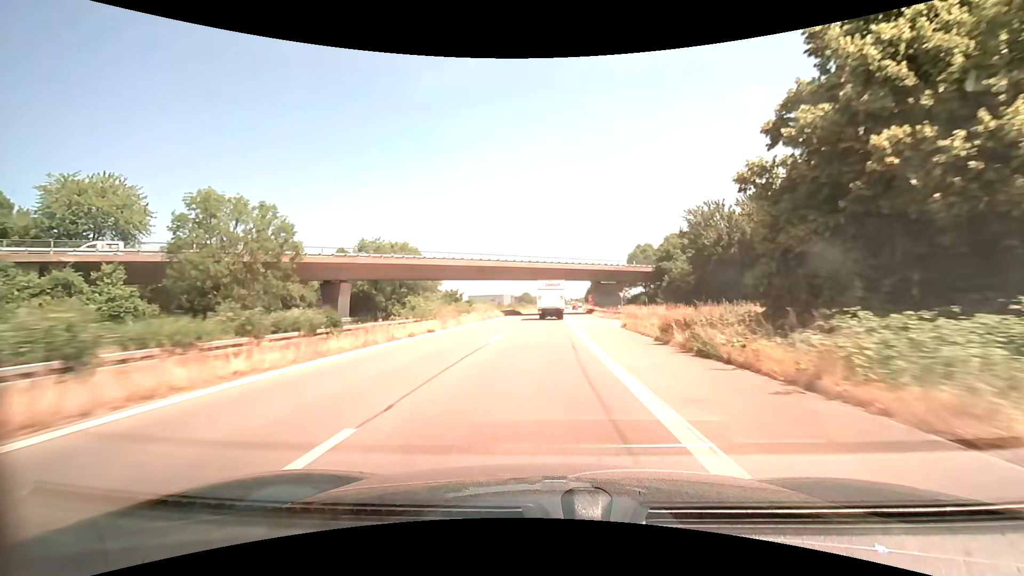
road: trunk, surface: asphalt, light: Day
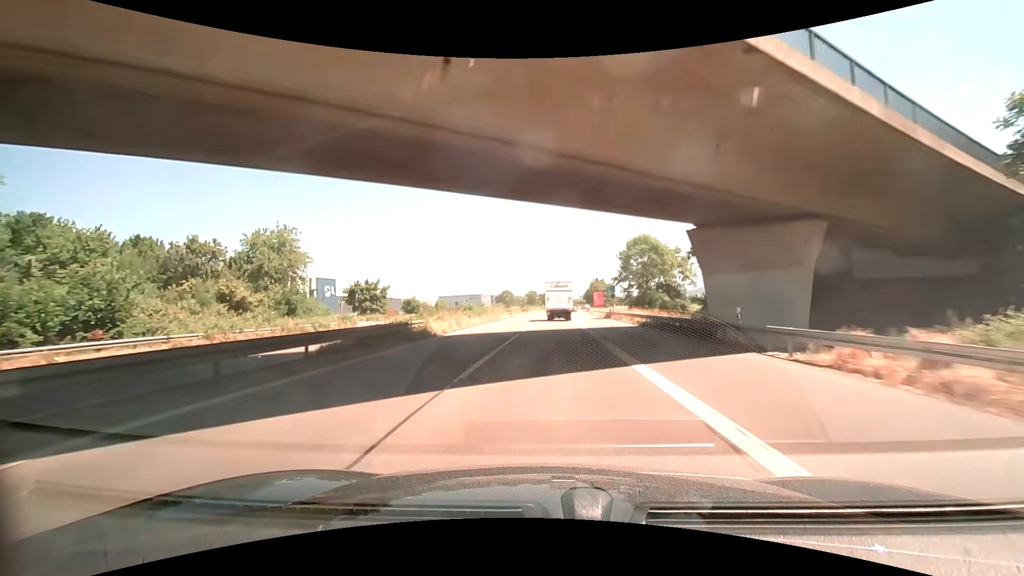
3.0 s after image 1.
(+0.9, +62.0) m; +1°
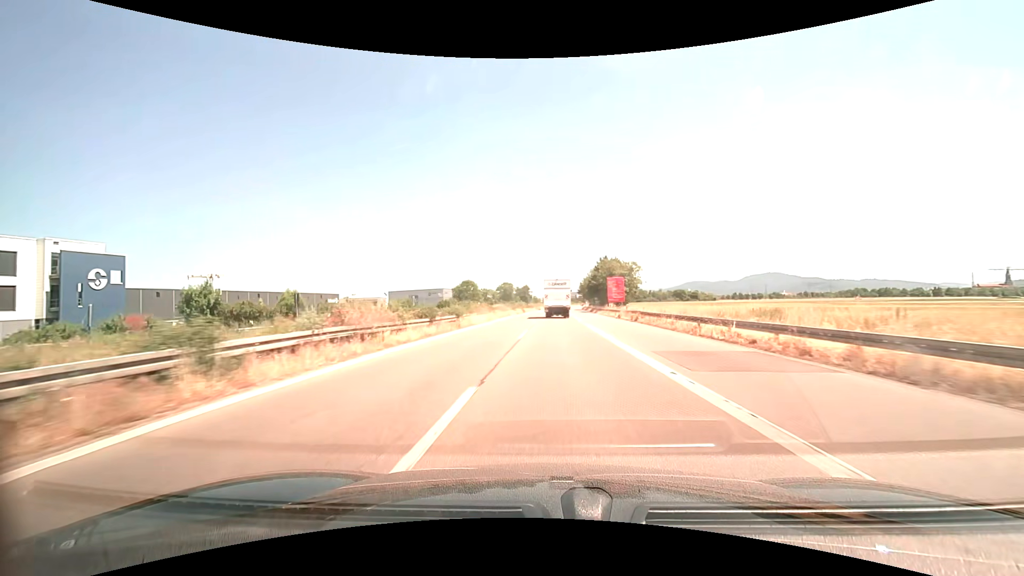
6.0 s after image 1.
(+1.2, +61.7) m; +2°
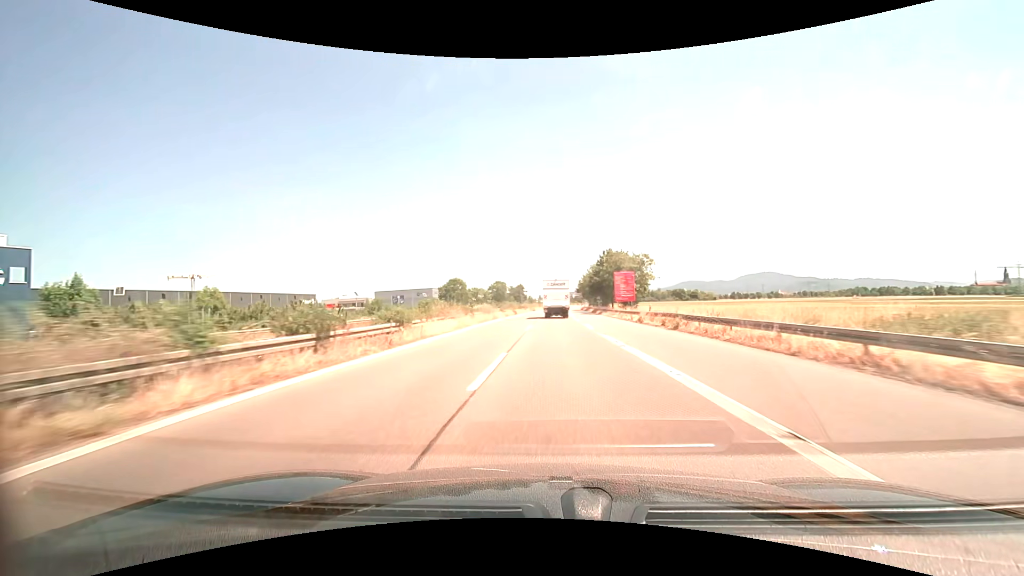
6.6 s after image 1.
(0.0, +12.3) m; 0°
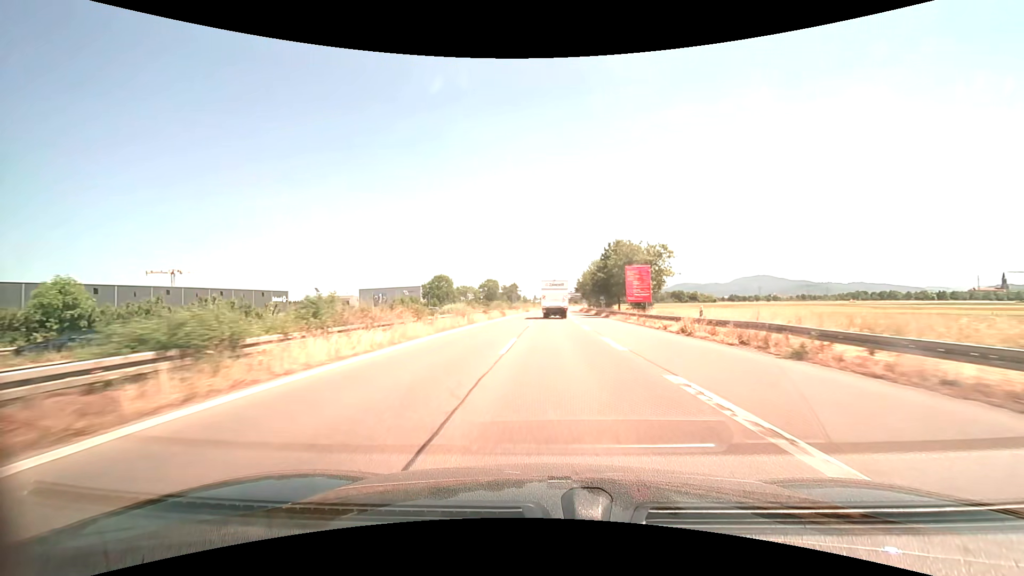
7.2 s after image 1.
(+0.1, +12.4) m; 0°
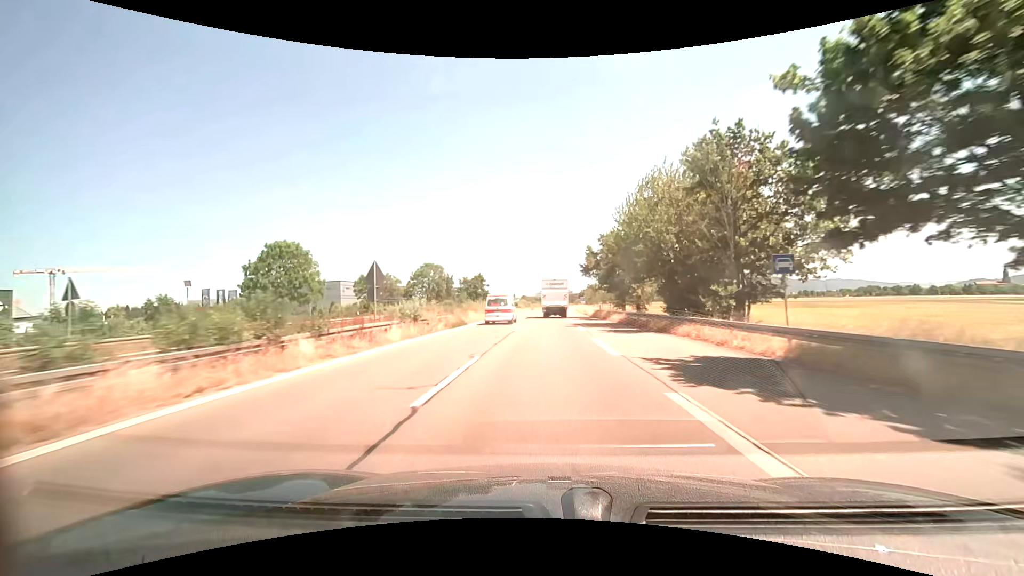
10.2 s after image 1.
(+1.3, +62.0) m; +2°
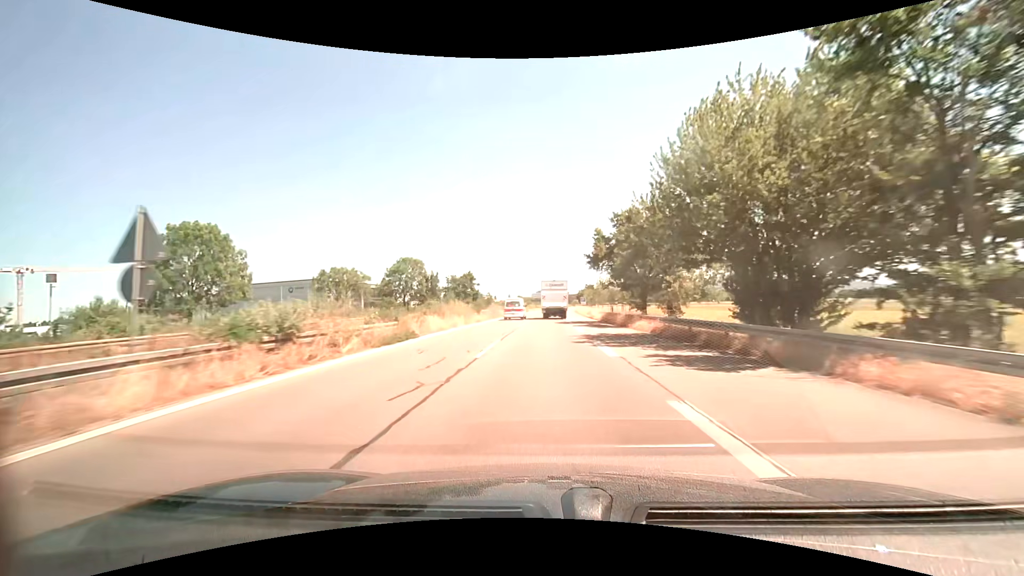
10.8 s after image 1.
(+0.1, +12.5) m; +1°
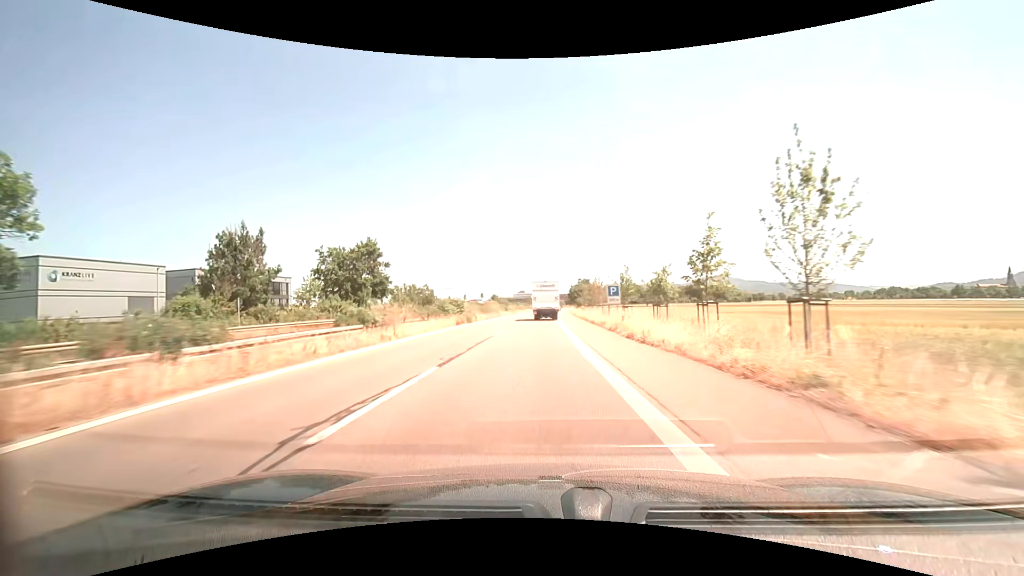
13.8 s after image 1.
(+0.8, +62.3) m; +1°
(0, +10) (0, +20) (0, +30) (0, +40) (0, +50) (0, +60) (+1, +70) (+1, +80) (+1, +90) (+1, +100) m
